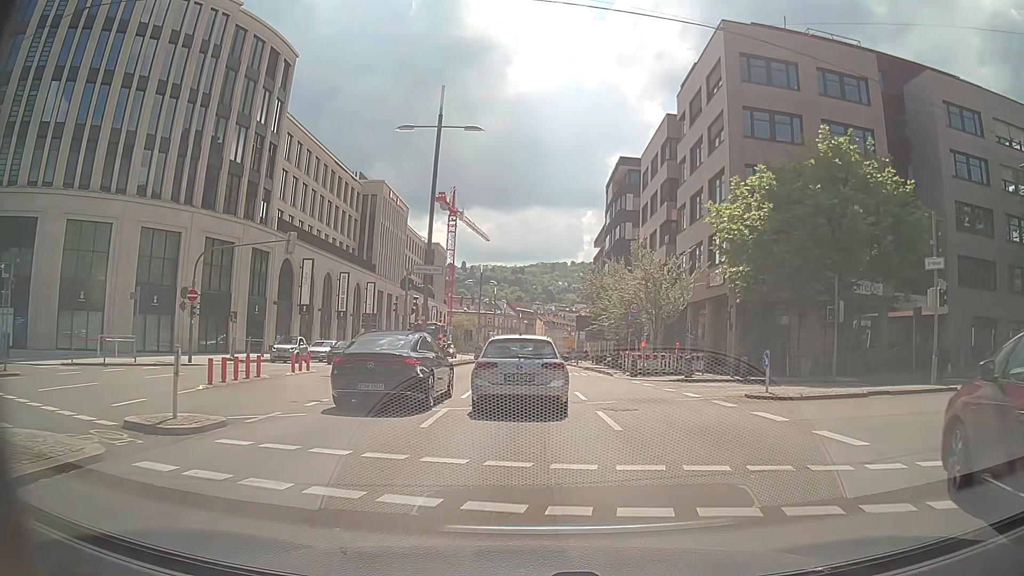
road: primary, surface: asphalt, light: Day
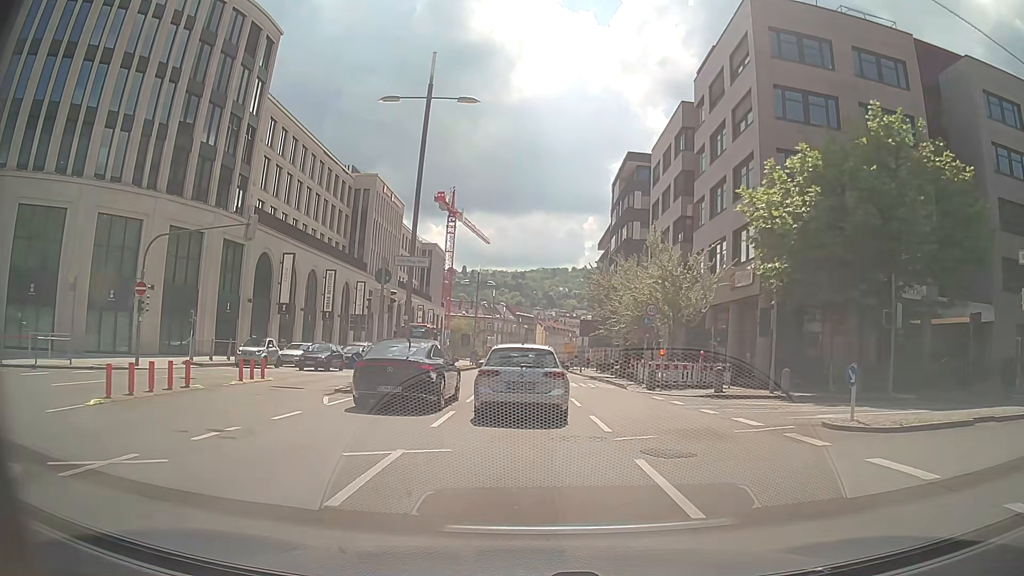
(-0.1, +5.0) m; -1°
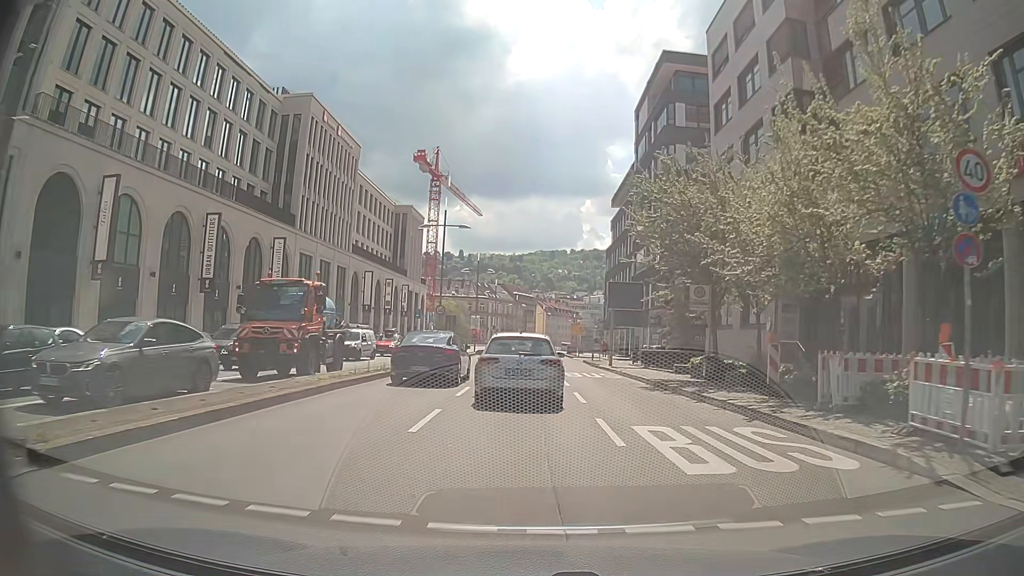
(+0.2, +23.7) m; 0°
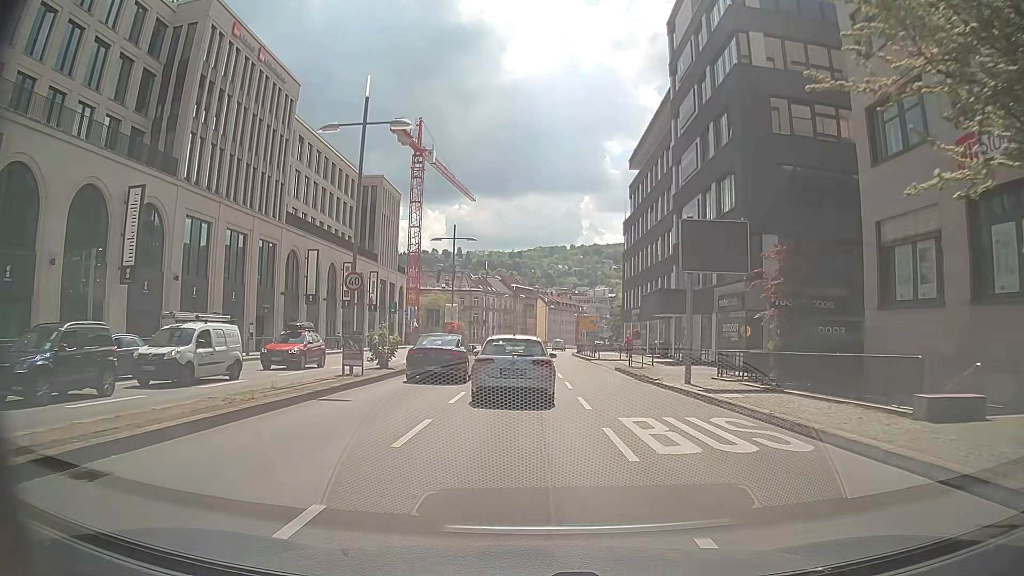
(+0.1, +19.3) m; 0°
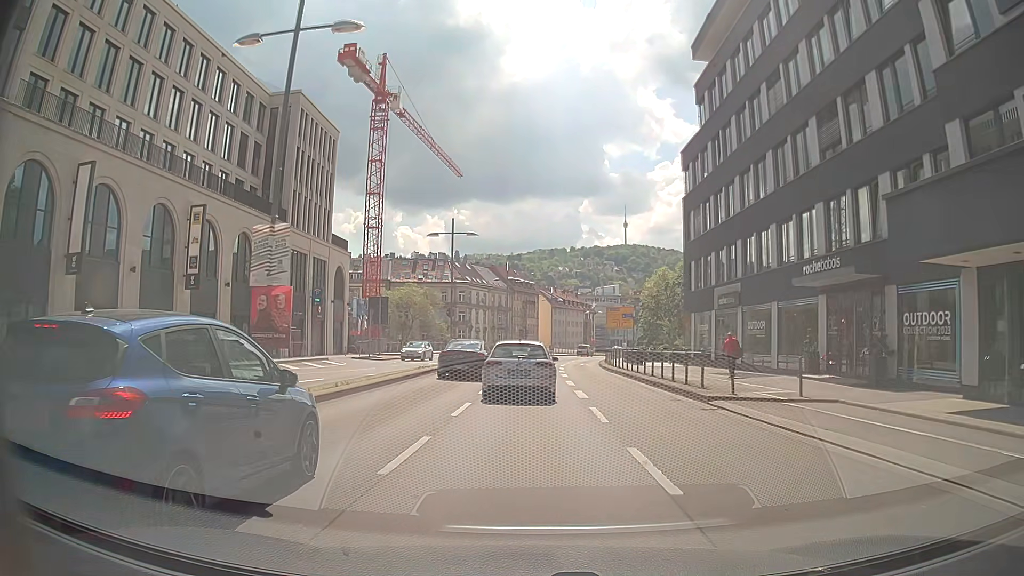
(-0.1, +31.8) m; -1°
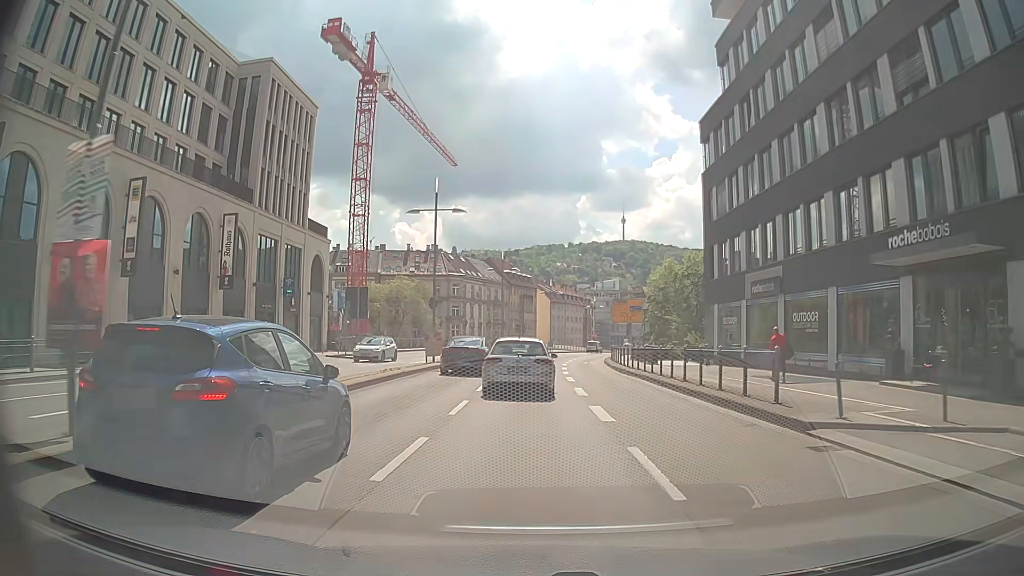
(+0.1, +6.3) m; +1°
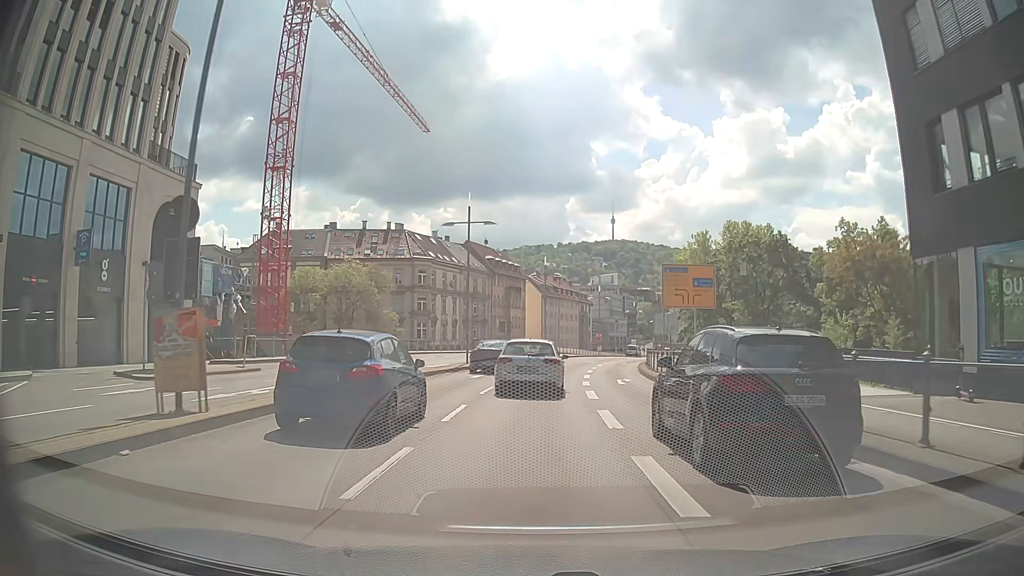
(-0.1, +24.6) m; 0°
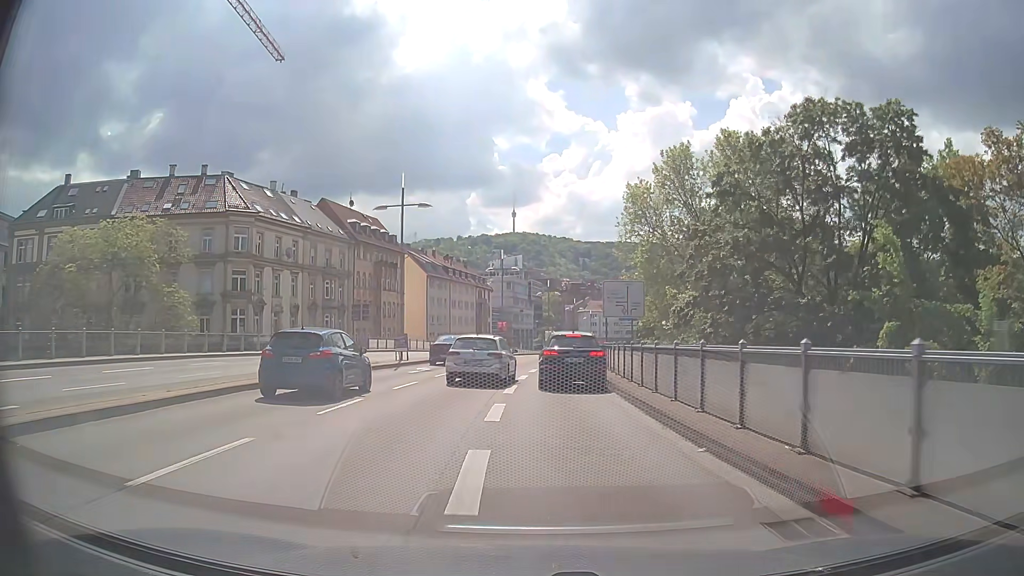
(+2.6, +30.4) m; +9°
(0, +10) (+1, +20) (+1, +30) (+2, +40) (+3, +50) (+5, +60) (+6, +70) (+8, +79) (+10, +89) (+12, +99) m
